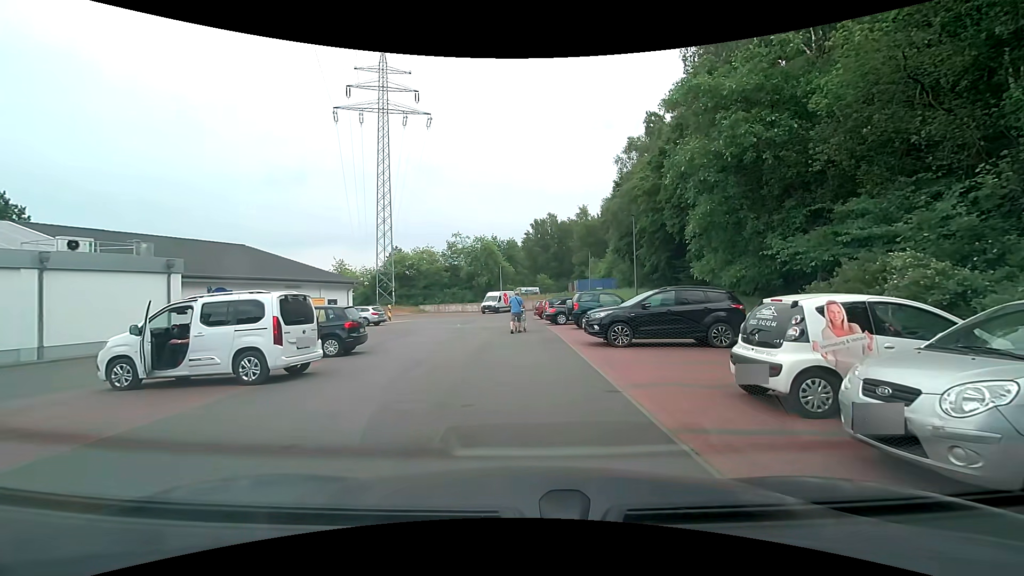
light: Day
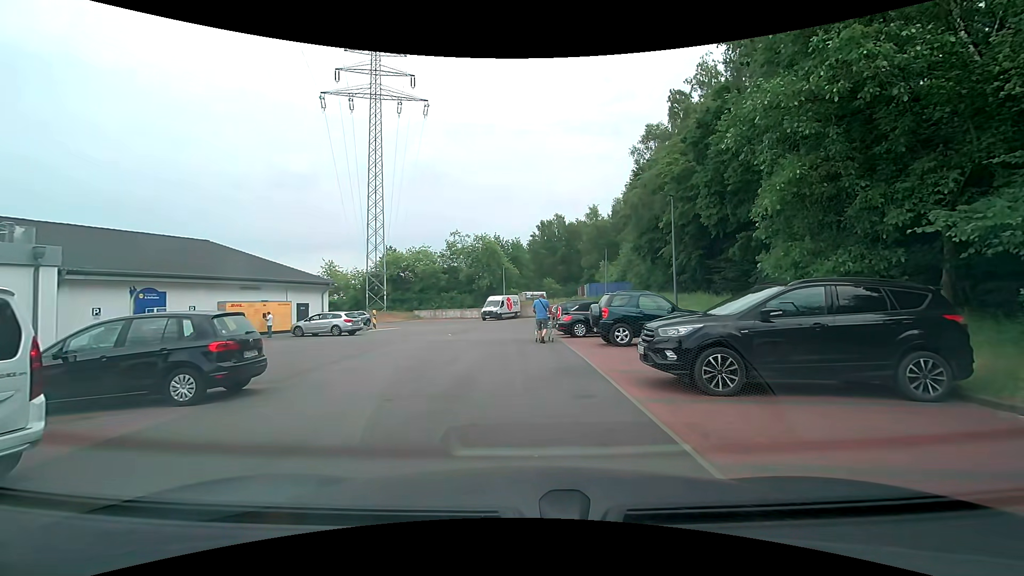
(-0.1, +6.7) m; -2°
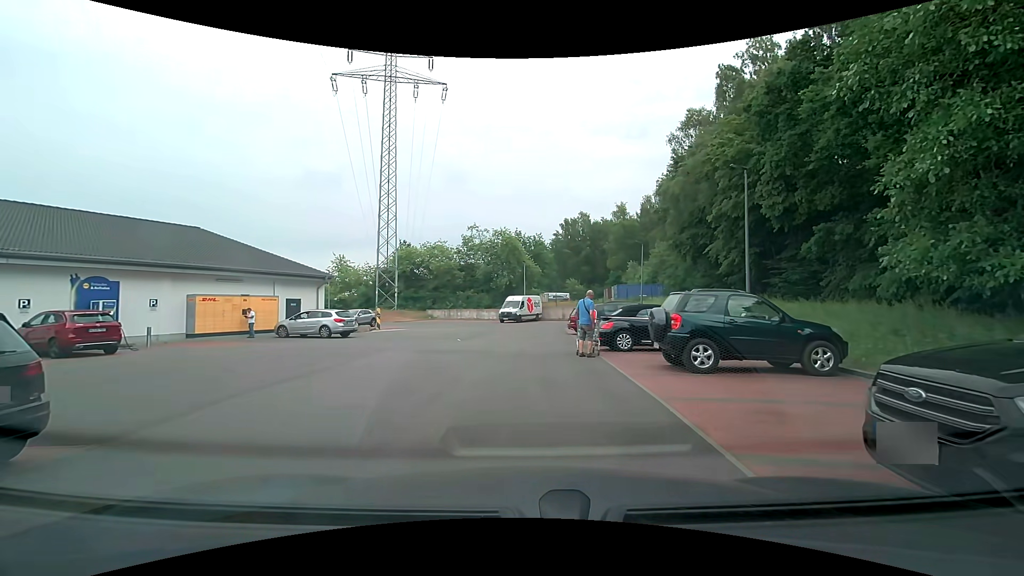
(0.0, +5.0) m; -2°
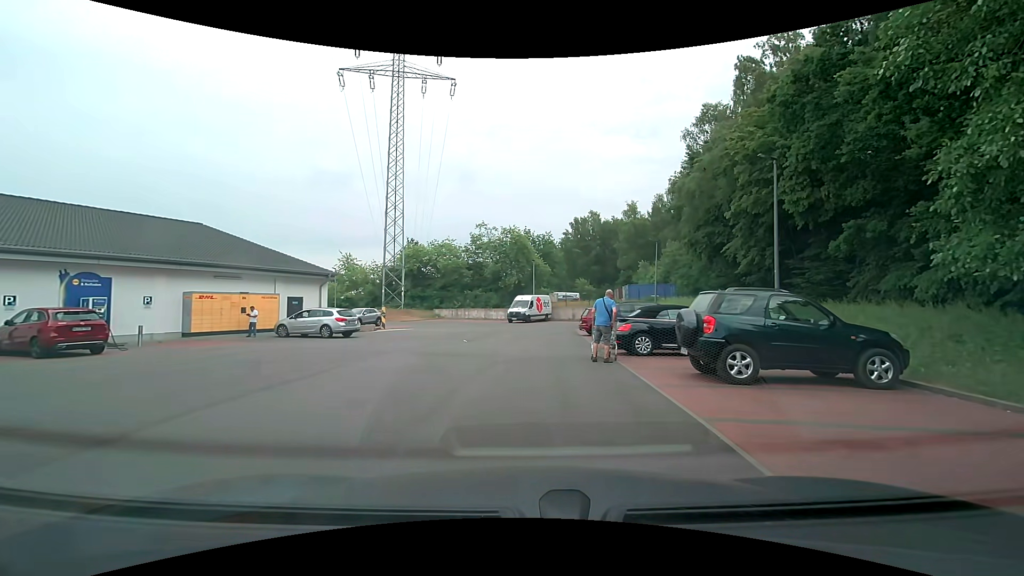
(0.0, +1.2) m; -1°
